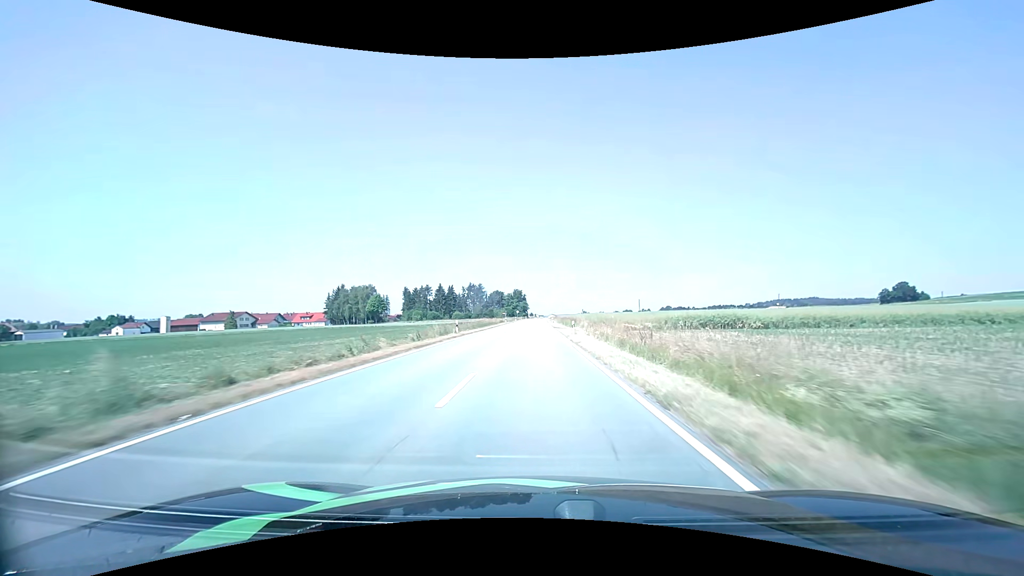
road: tertiary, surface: asphalt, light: Day
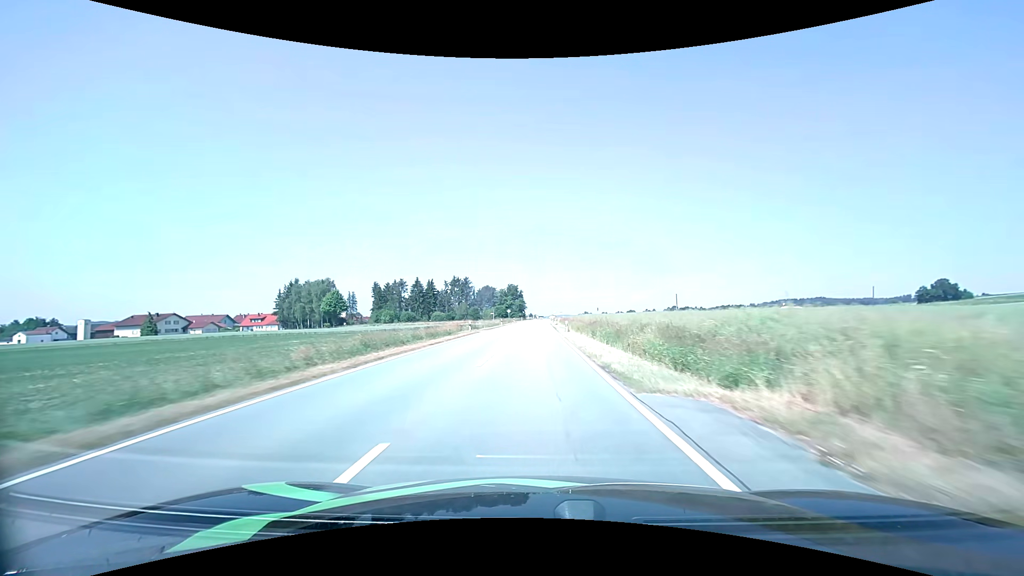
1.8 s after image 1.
(+0.1, +43.7) m; 0°
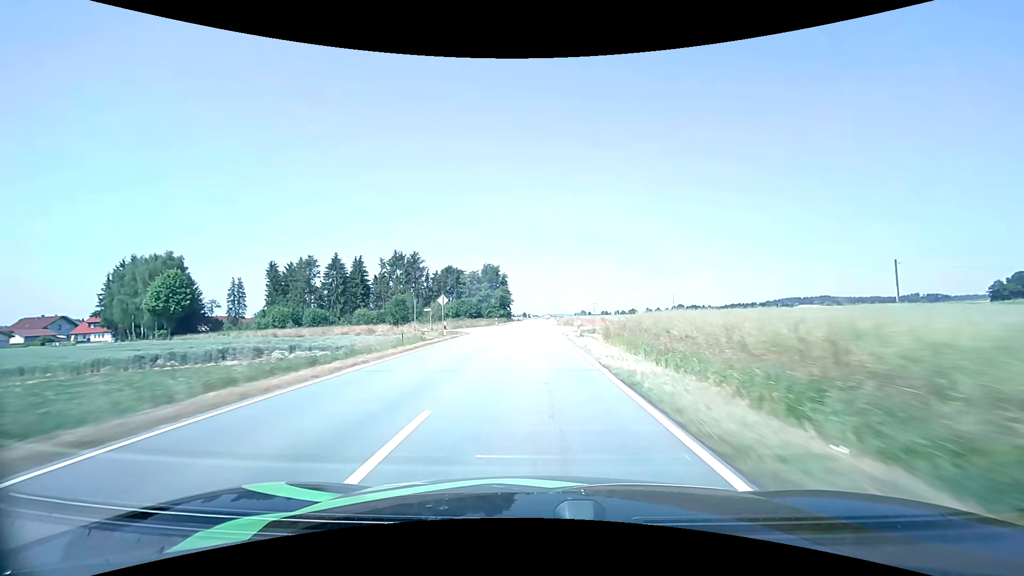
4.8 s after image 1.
(+0.2, +72.8) m; +1°
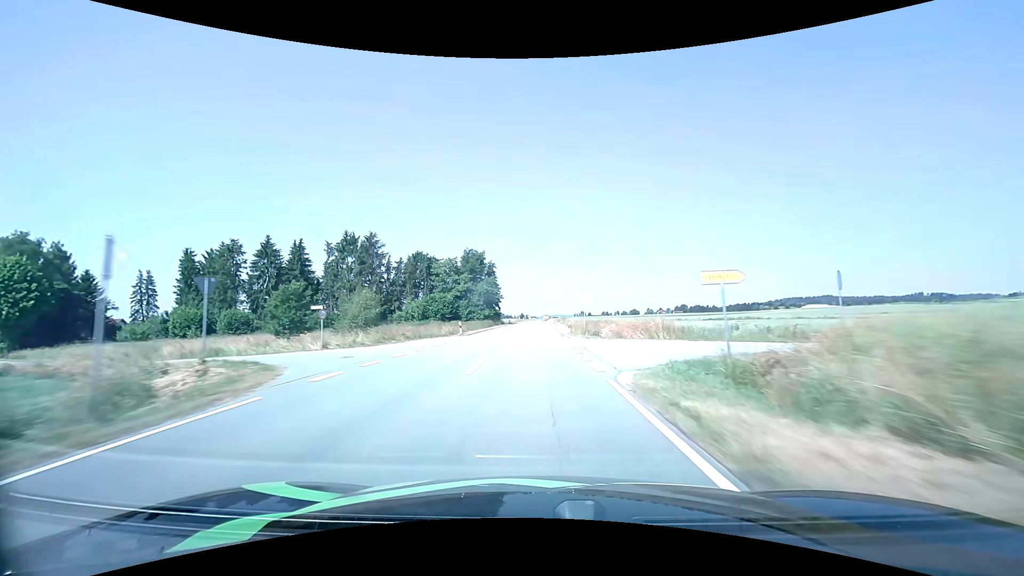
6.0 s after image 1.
(+0.1, +28.9) m; 0°
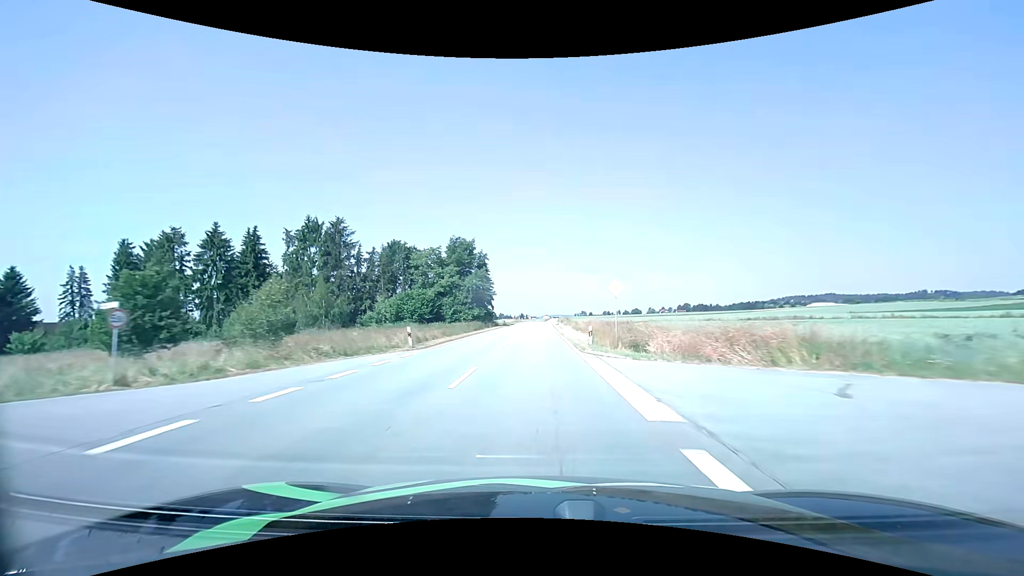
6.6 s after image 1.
(0.0, +14.5) m; 0°
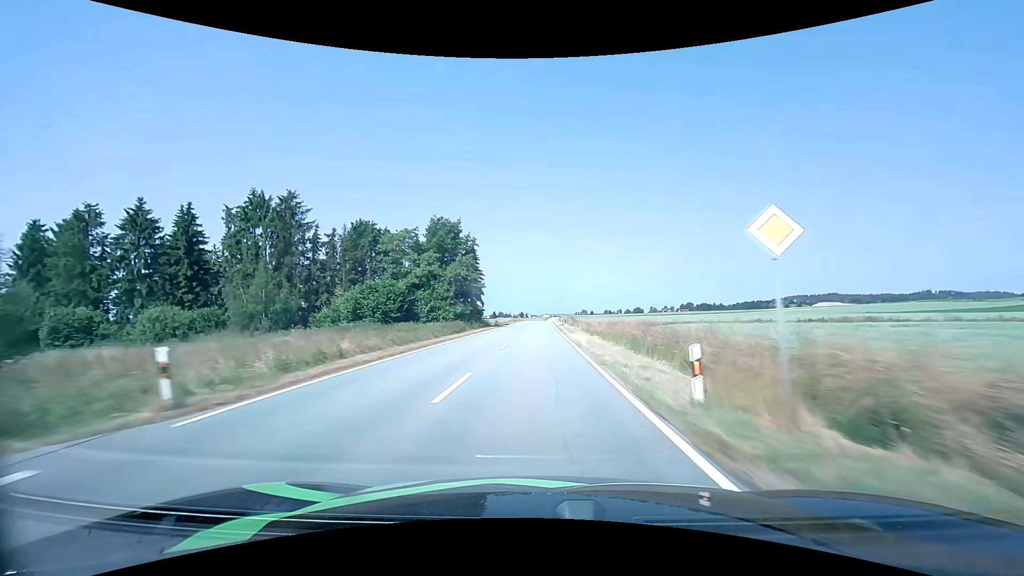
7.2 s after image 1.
(0.0, +14.5) m; 0°
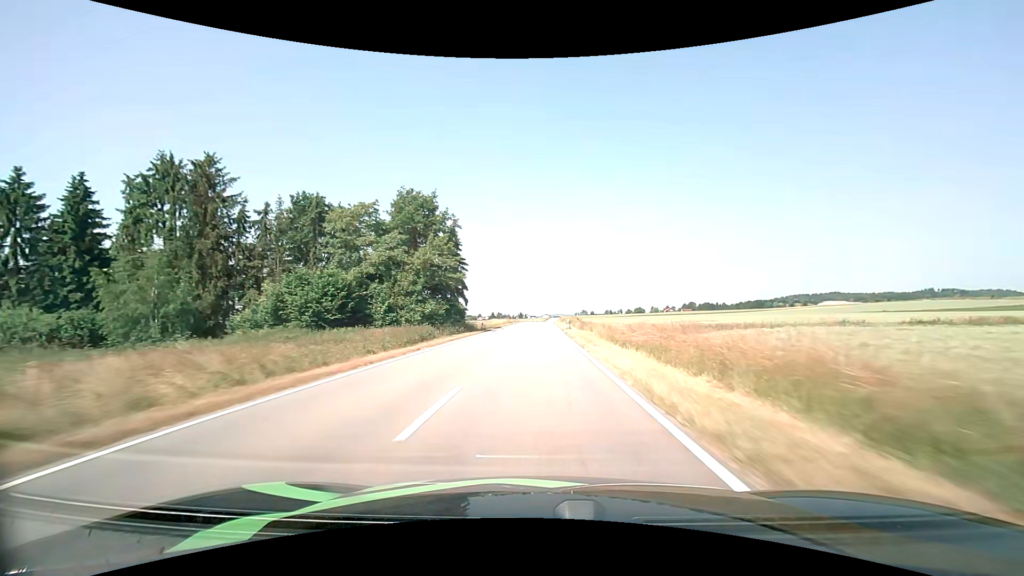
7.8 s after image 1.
(0.0, +14.5) m; 0°
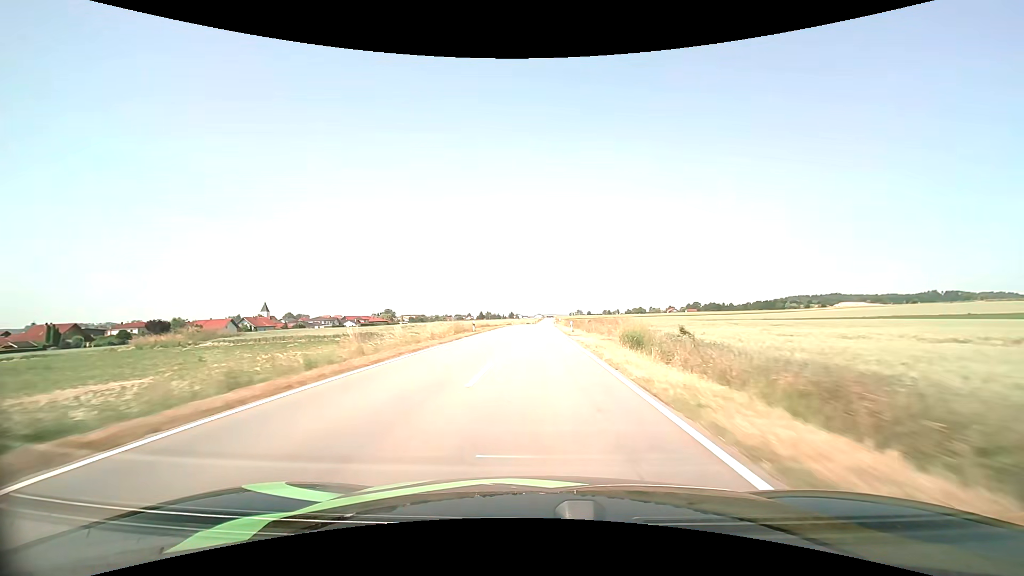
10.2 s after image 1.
(+0.2, +58.3) m; +1°
(0, +10) (0, +20) (0, +30) (0, +40) (0, +50) (0, +60) (0, +70) (0, +80) (0, +90) (+1, +100) m
